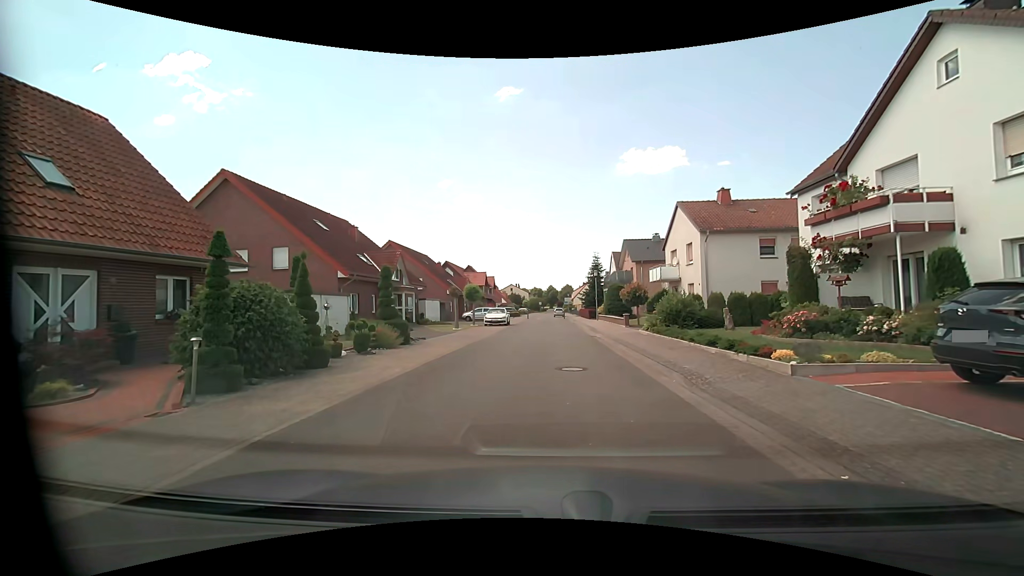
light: Day
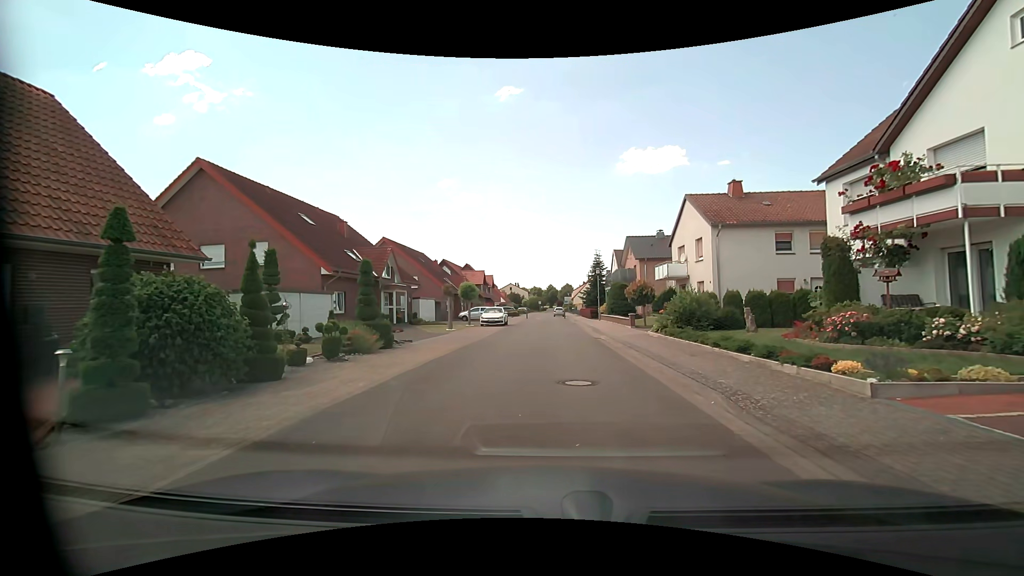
(0.0, +2.2) m; -1°
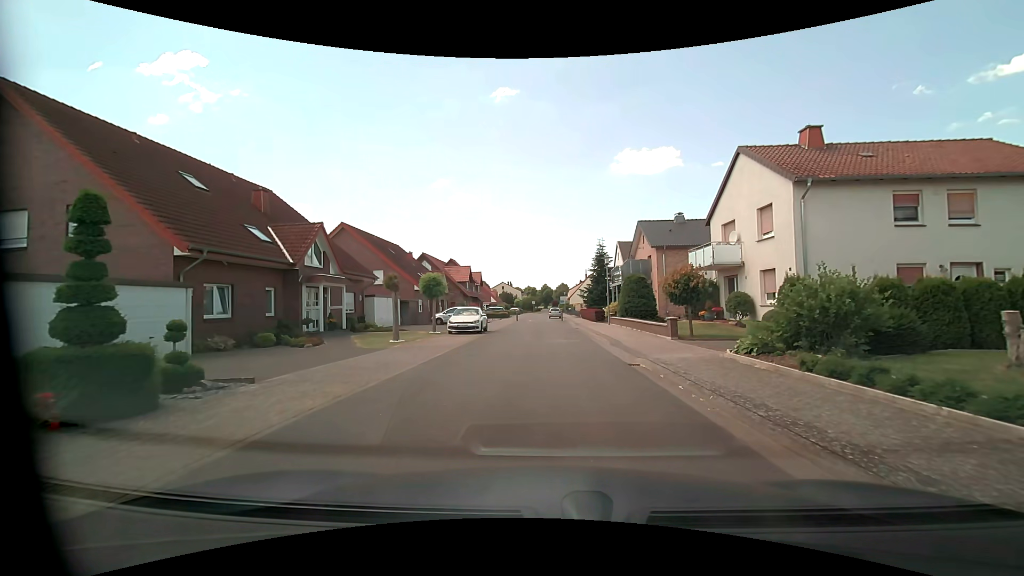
(+0.1, +10.4) m; +1°
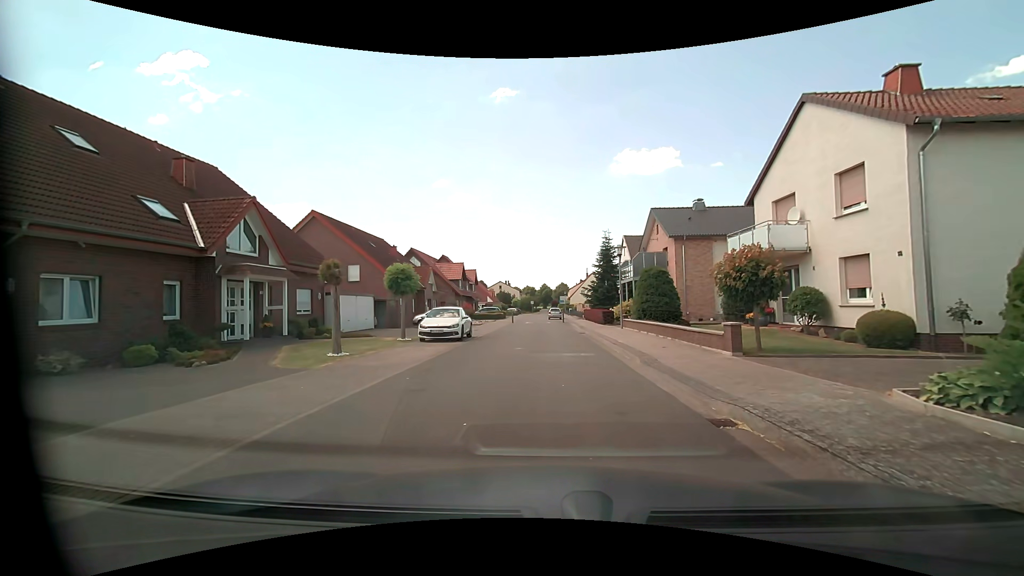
(0.0, +5.9) m; 0°
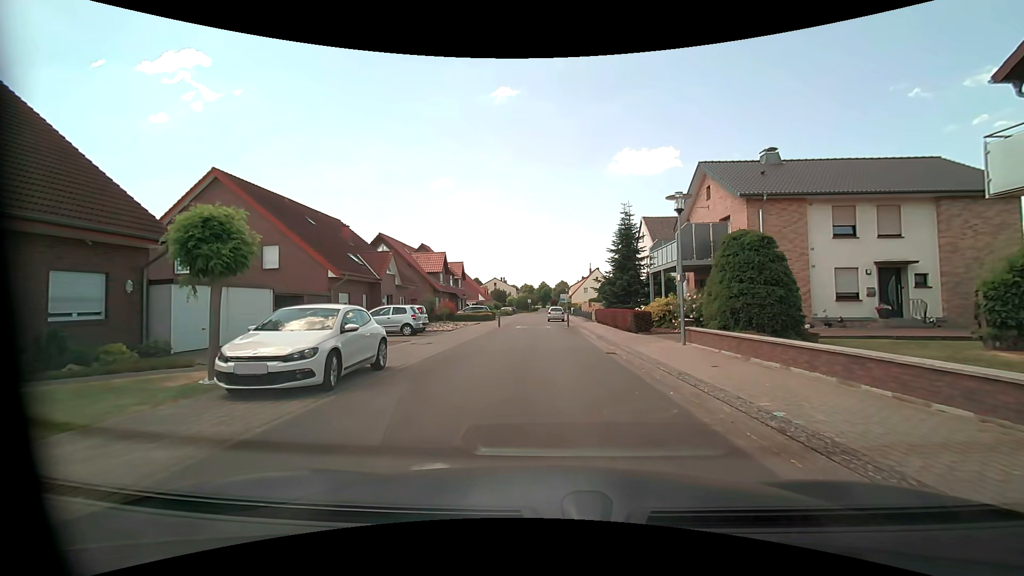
(+0.2, +12.5) m; 0°
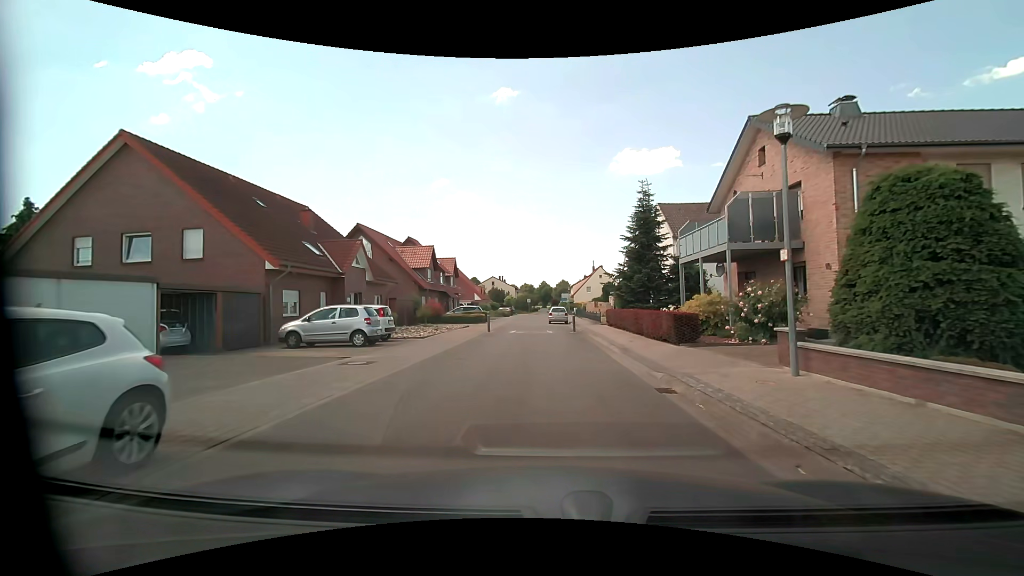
(0.0, +6.6) m; 0°
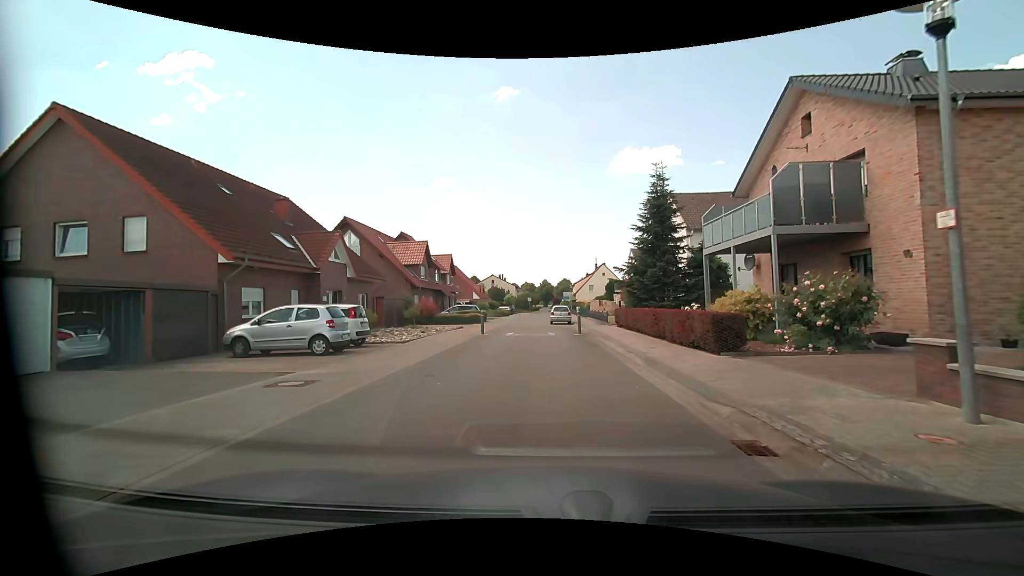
(0.0, +3.3) m; 0°
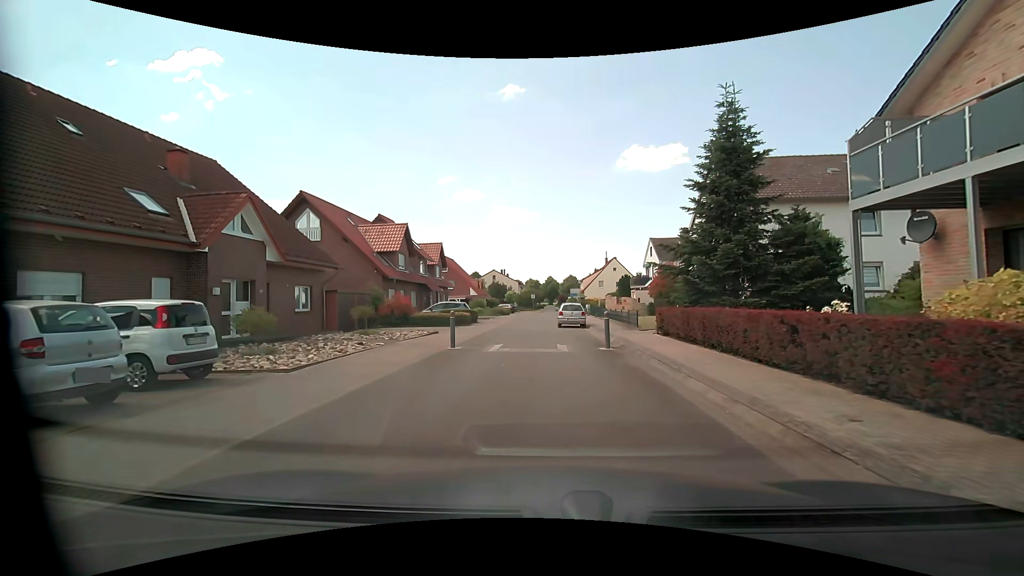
(0.0, +9.0) m; -1°
